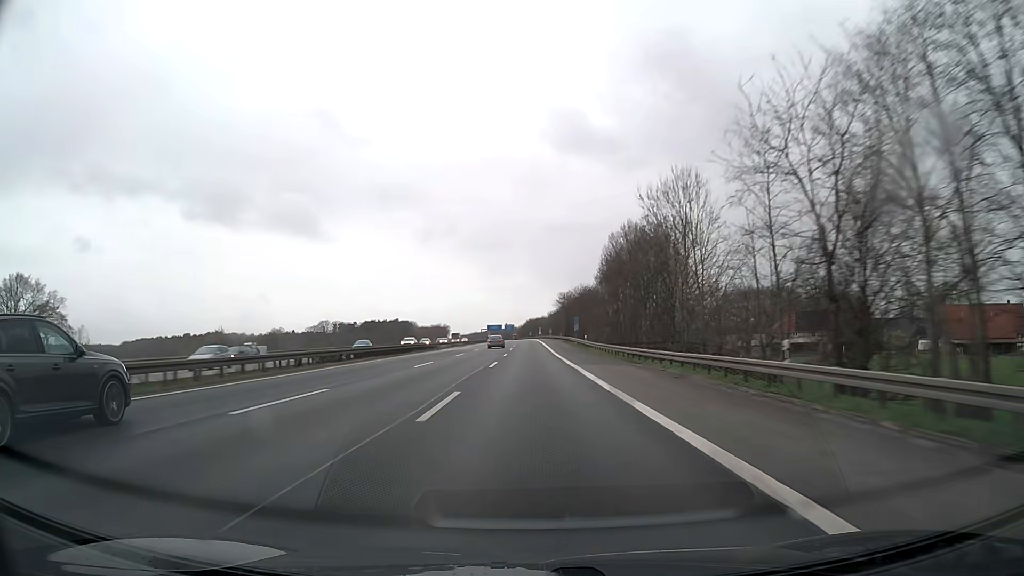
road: motorway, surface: asphalt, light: Day
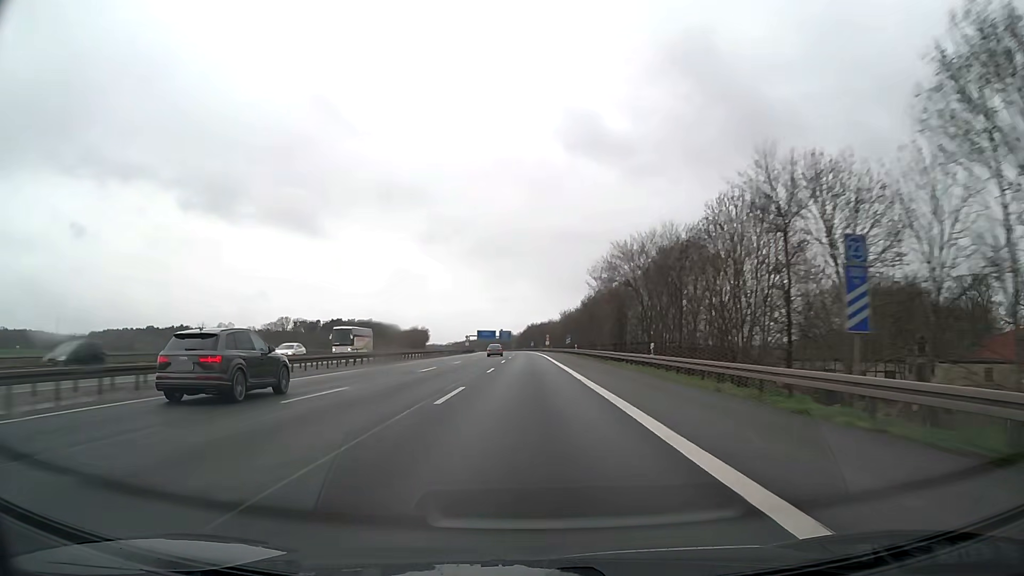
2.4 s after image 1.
(+0.1, +88.7) m; 0°
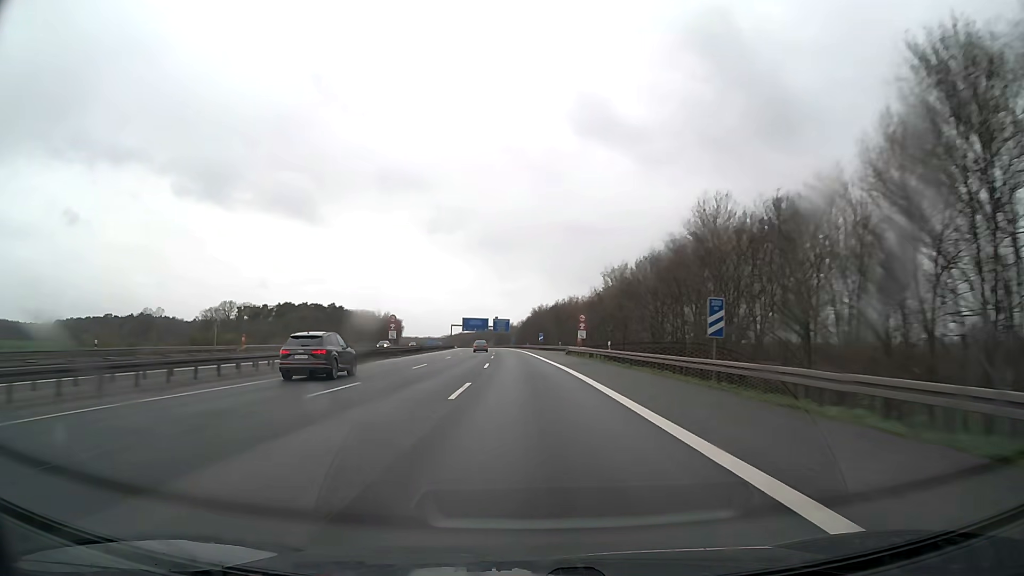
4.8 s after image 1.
(-0.3, +88.6) m; 0°
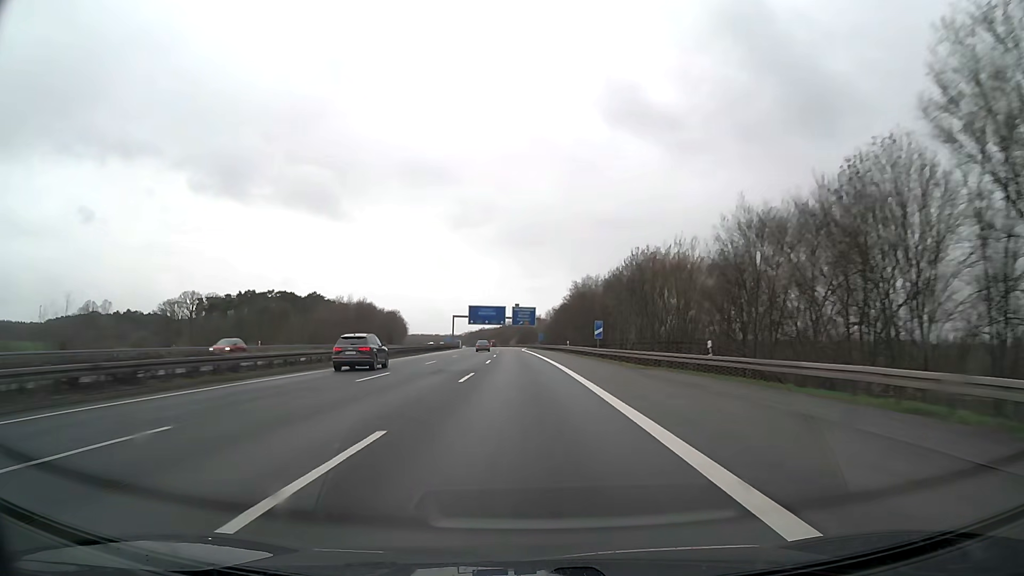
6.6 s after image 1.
(-1.1, +66.6) m; -2°
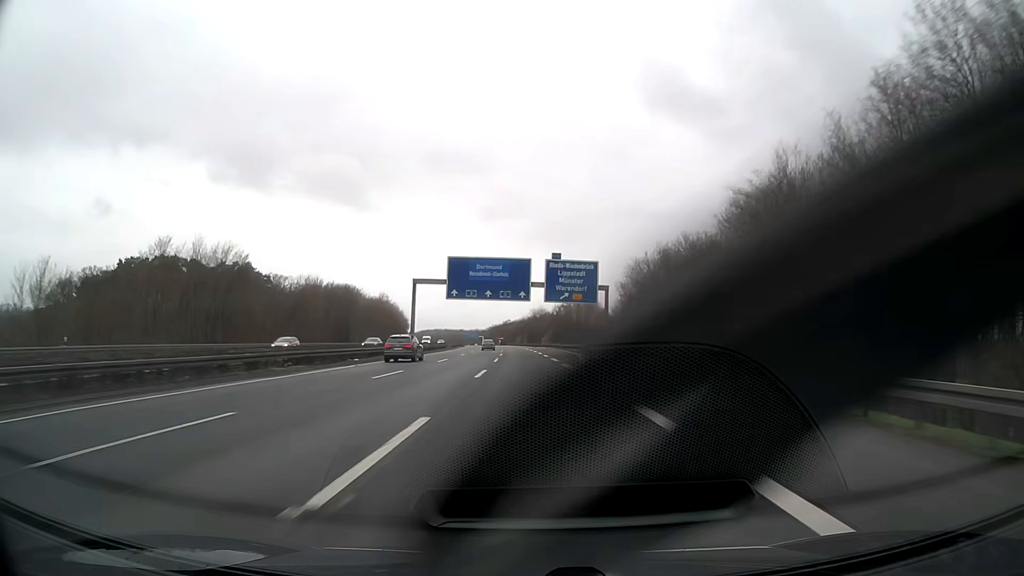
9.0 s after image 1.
(-2.3, +89.0) m; -3°
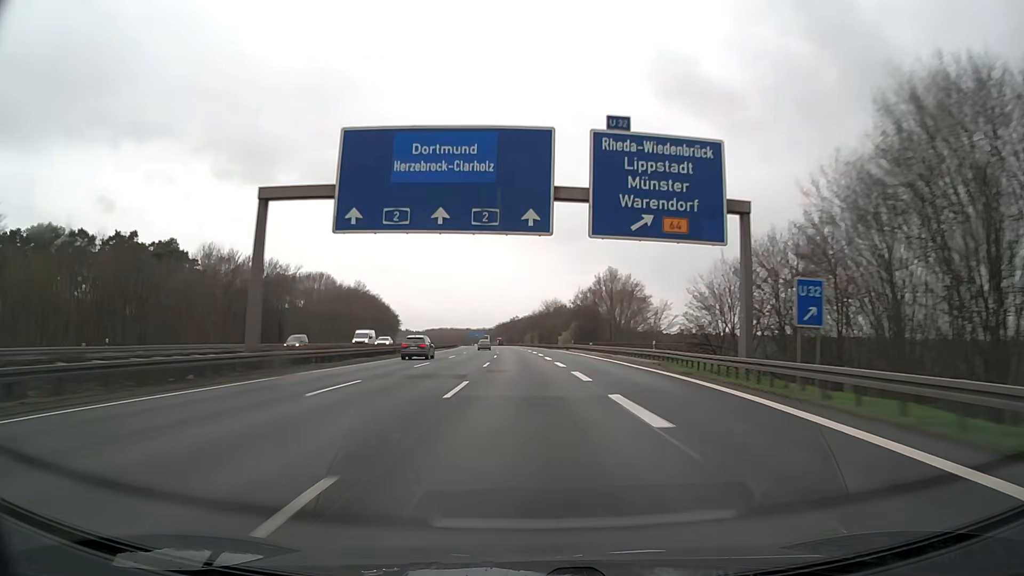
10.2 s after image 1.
(-0.3, +44.6) m; -1°
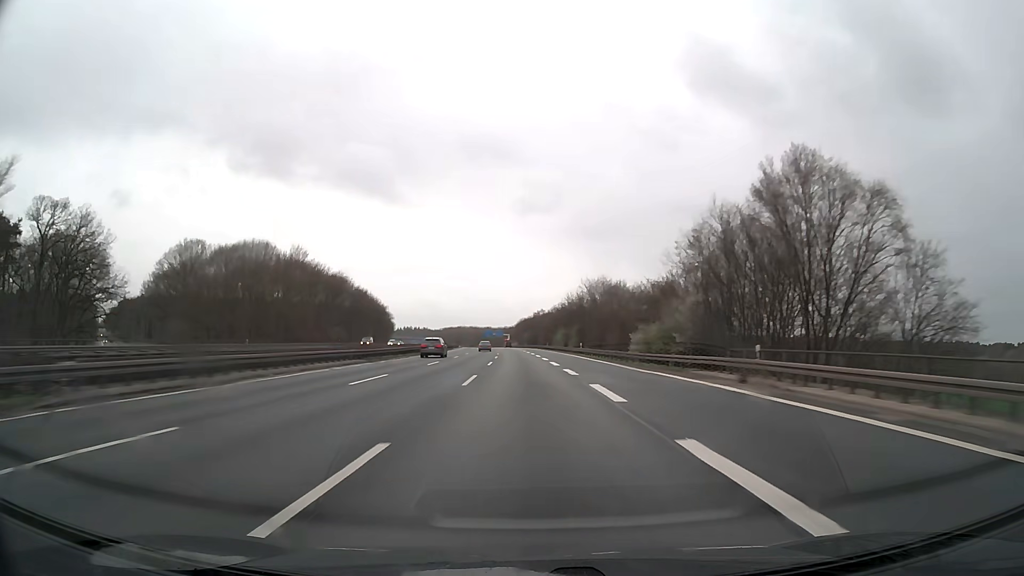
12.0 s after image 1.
(-1.1, +66.8) m; -2°
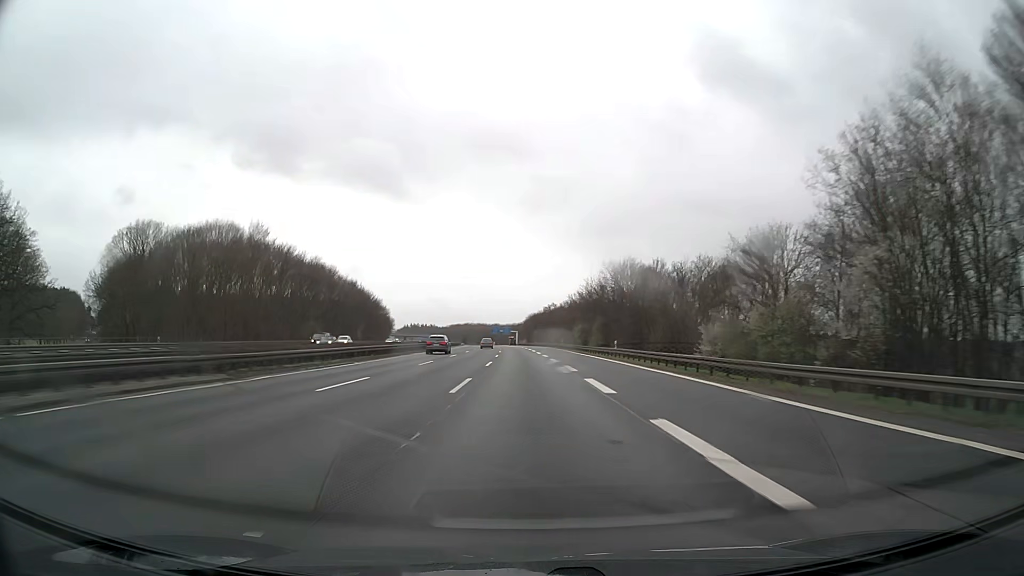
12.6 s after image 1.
(-0.1, +22.3) m; -1°
(0, +10) (0, +20) (0, +30) (0, +40) (-1, +50) (-1, +60) (-1, +70) (-1, +80) (-2, +90) (-2, +100) m
